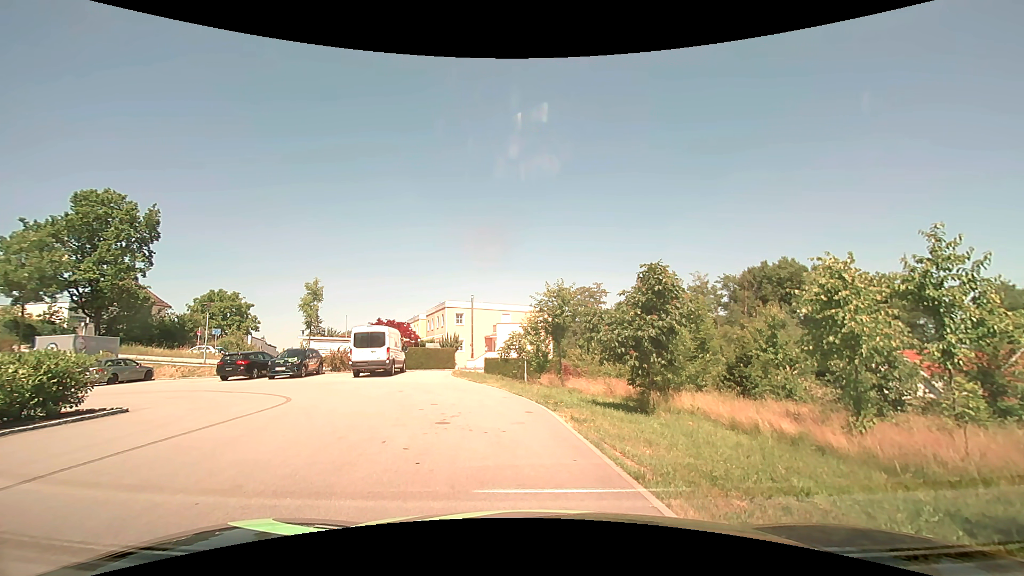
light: Day
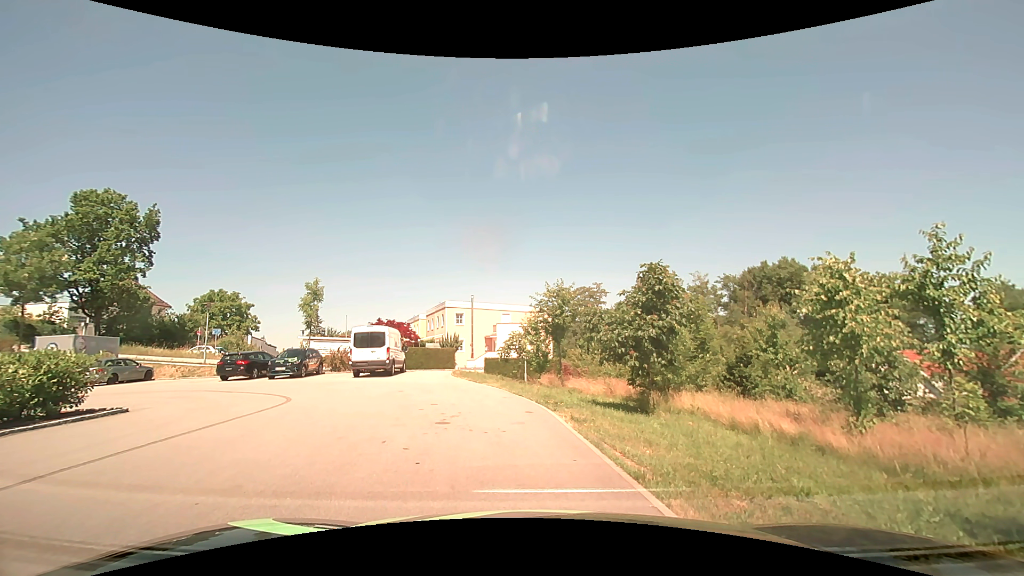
(0.0, 0.0) m; 0°
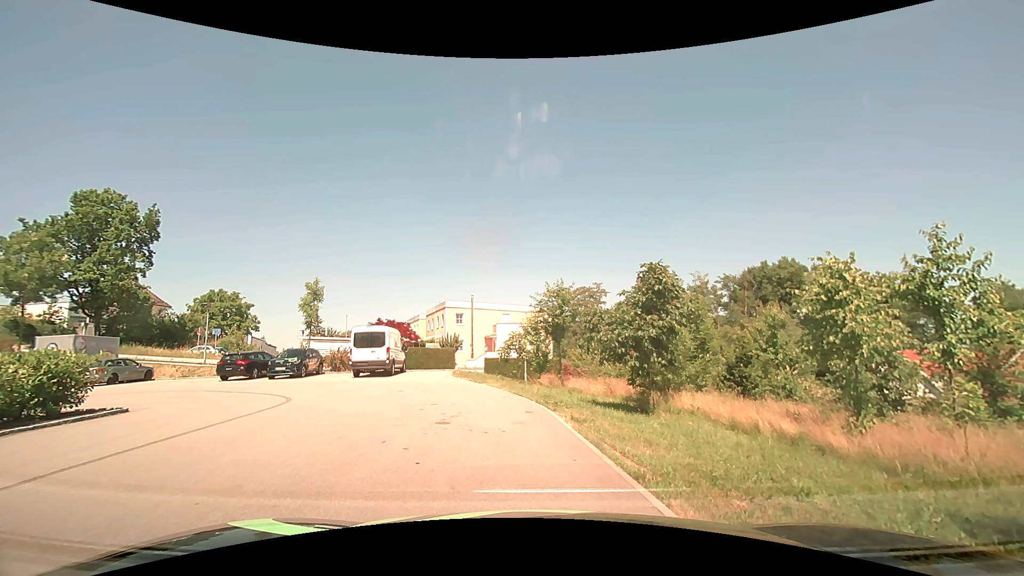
(0.0, 0.0) m; 0°
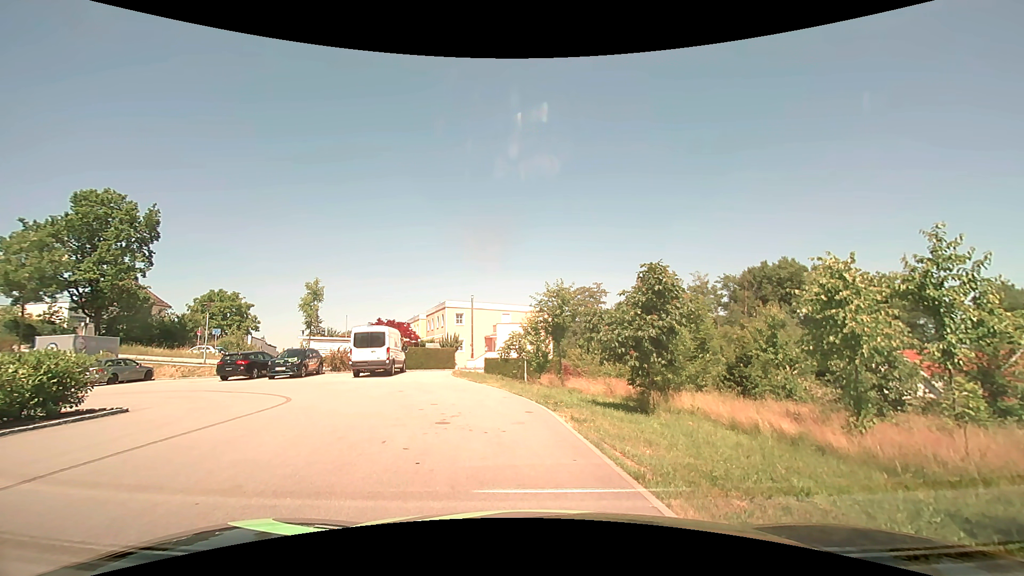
(0.0, 0.0) m; 0°
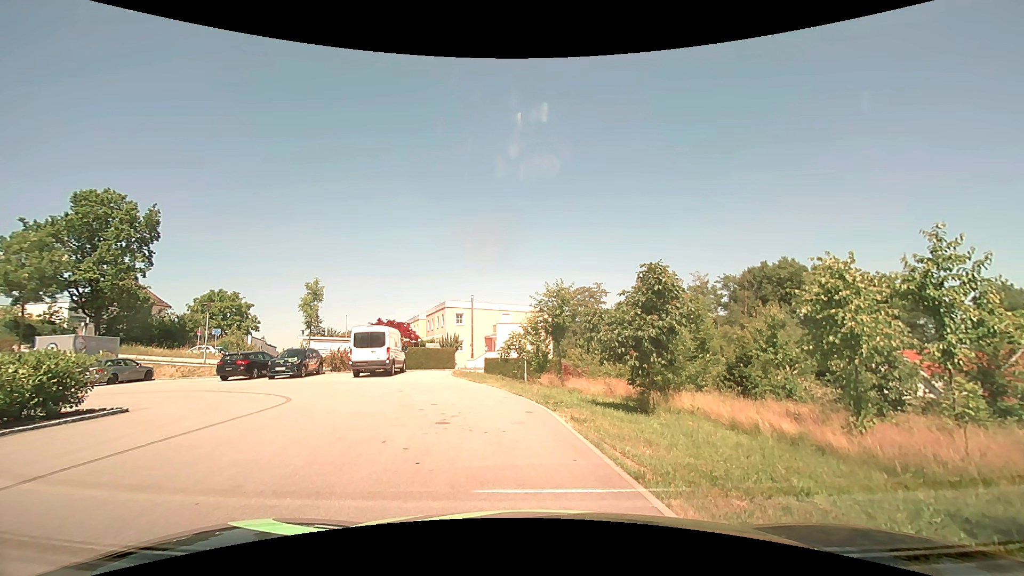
(0.0, 0.0) m; 0°
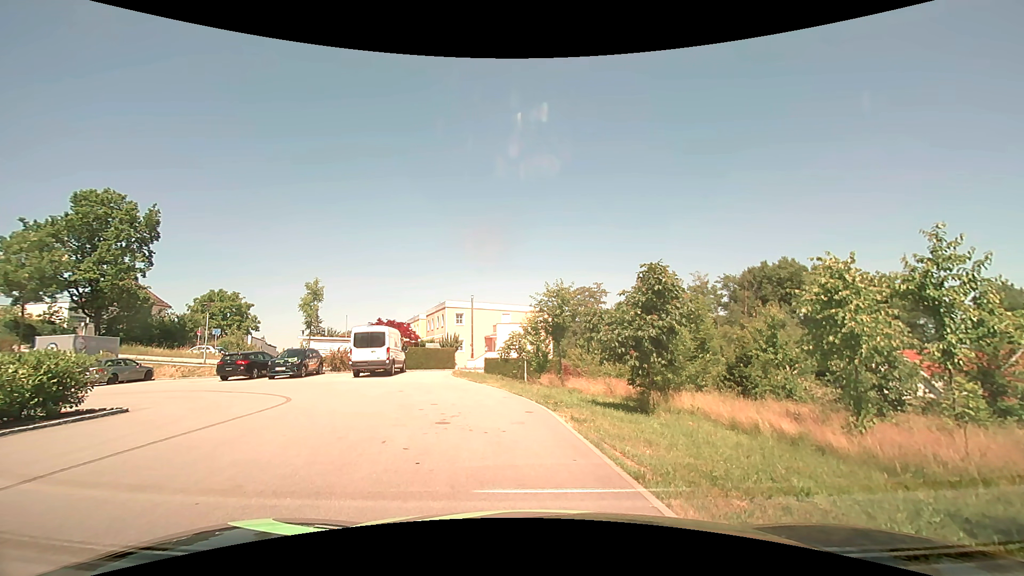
(0.0, 0.0) m; 0°
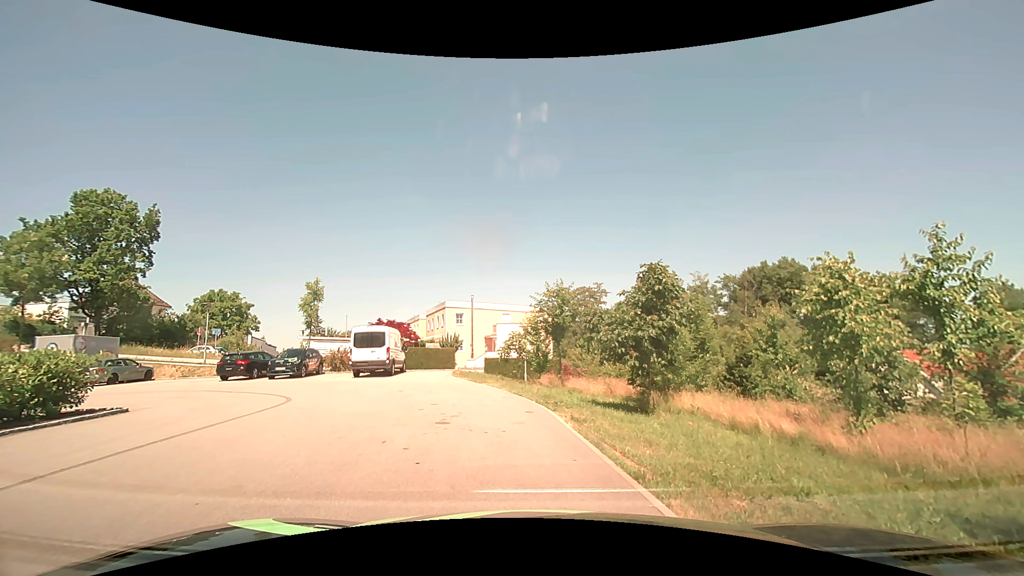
(0.0, 0.0) m; 0°
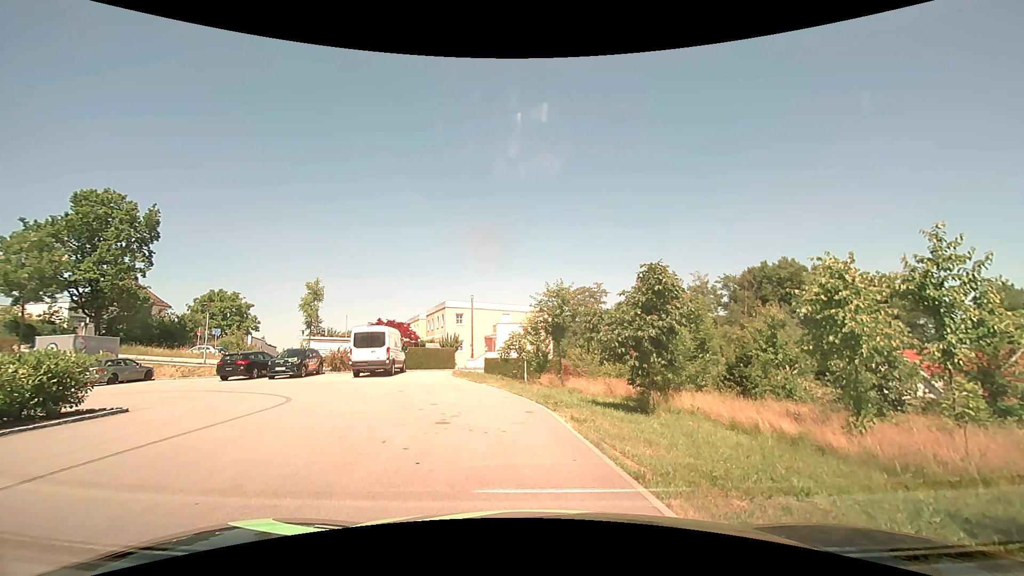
(0.0, 0.0) m; 0°
